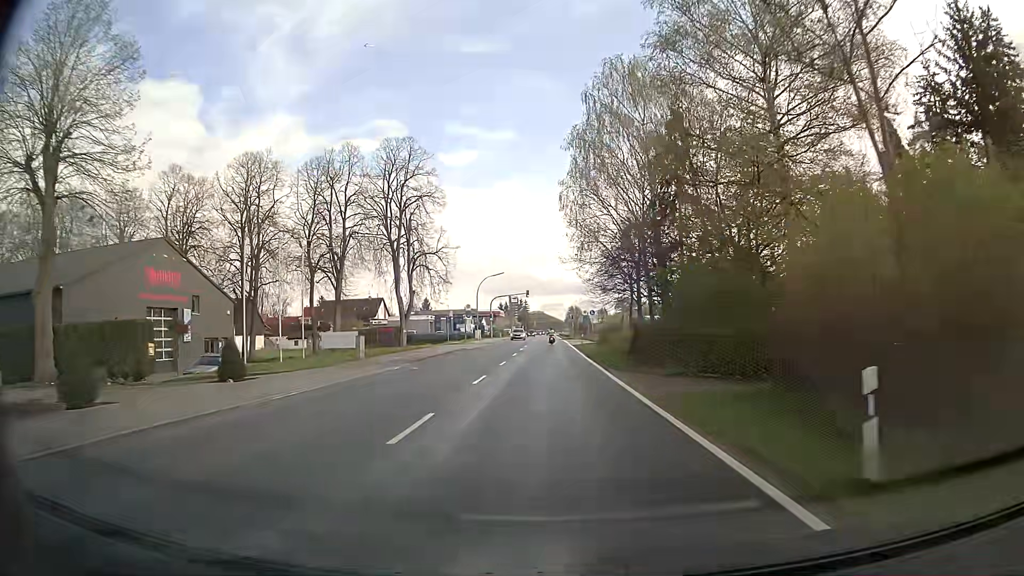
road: secondary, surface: asphalt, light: Day
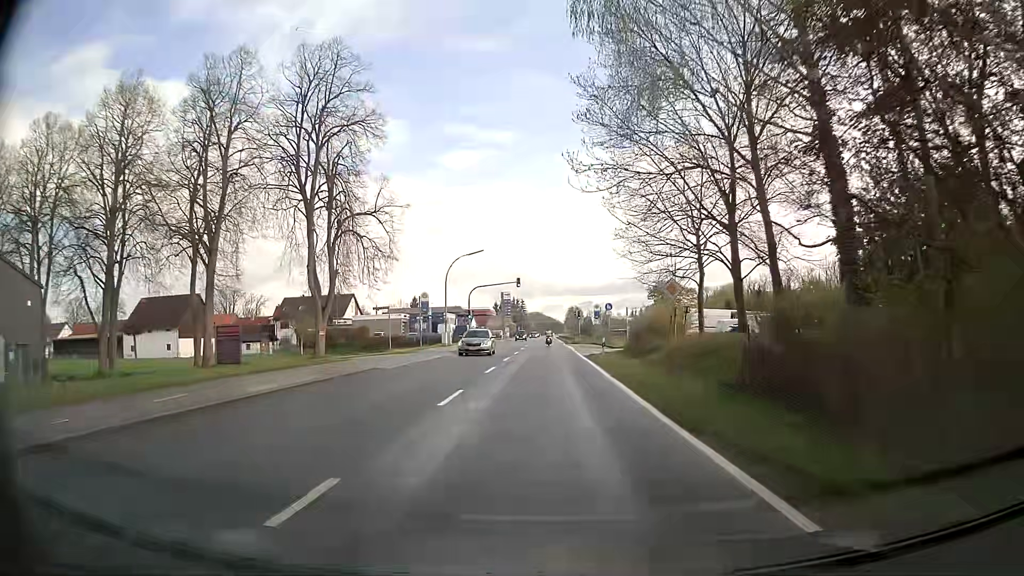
(-0.1, +22.9) m; -1°
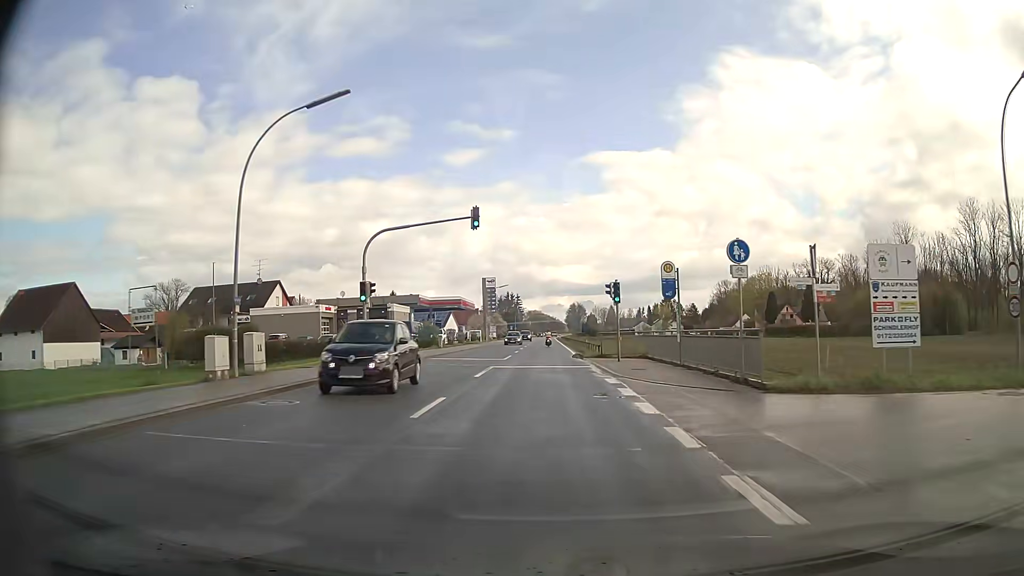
(+0.3, +38.0) m; +1°
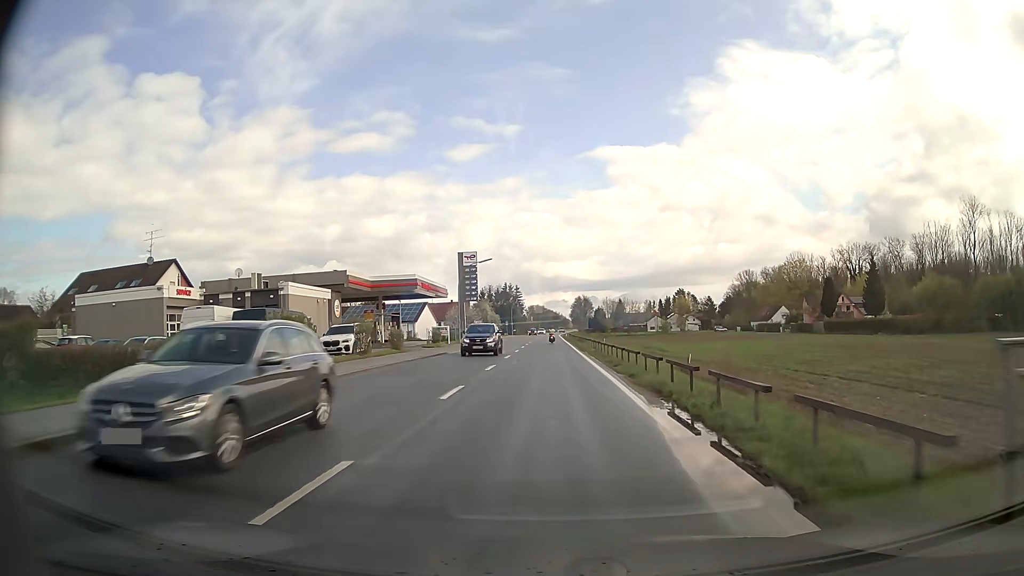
(-0.1, +30.4) m; 0°
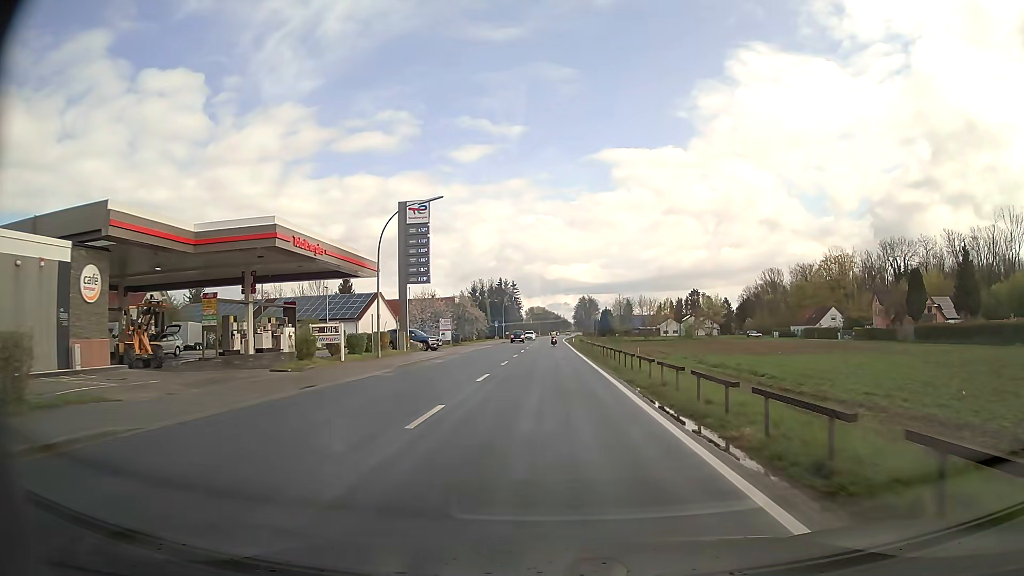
(-0.2, +30.5) m; 0°
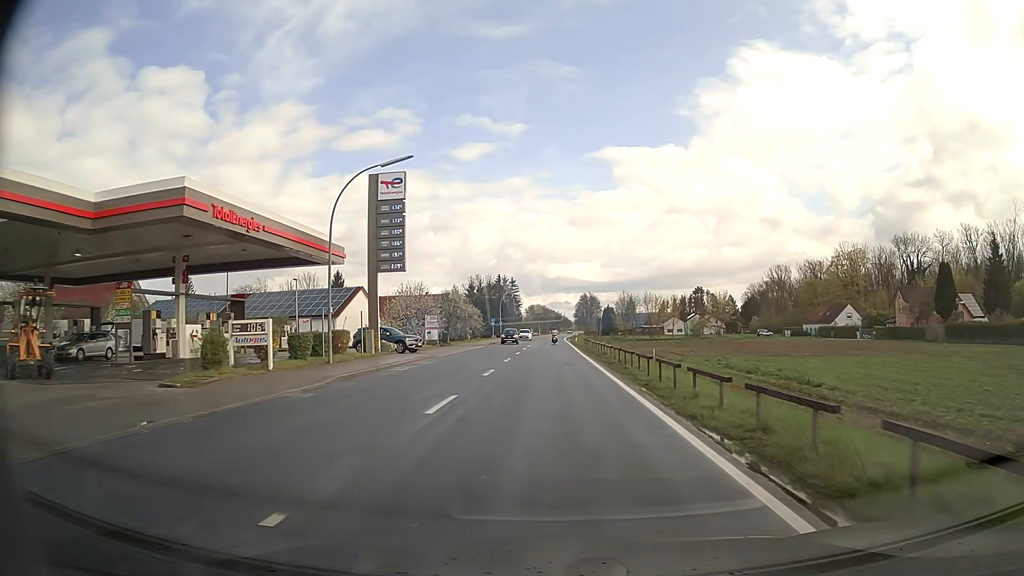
(0.0, +7.6) m; 0°
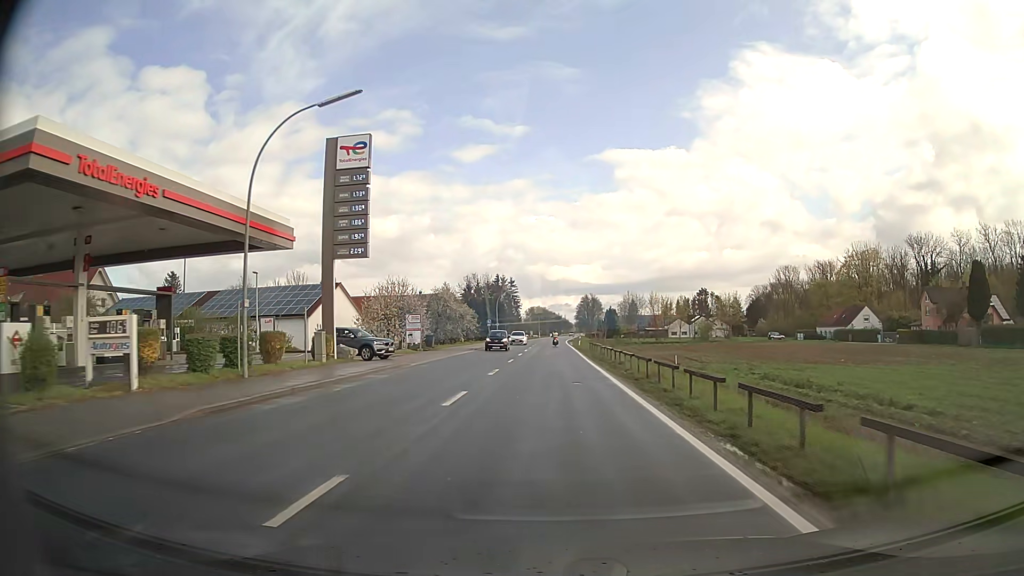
(0.0, +7.6) m; 0°
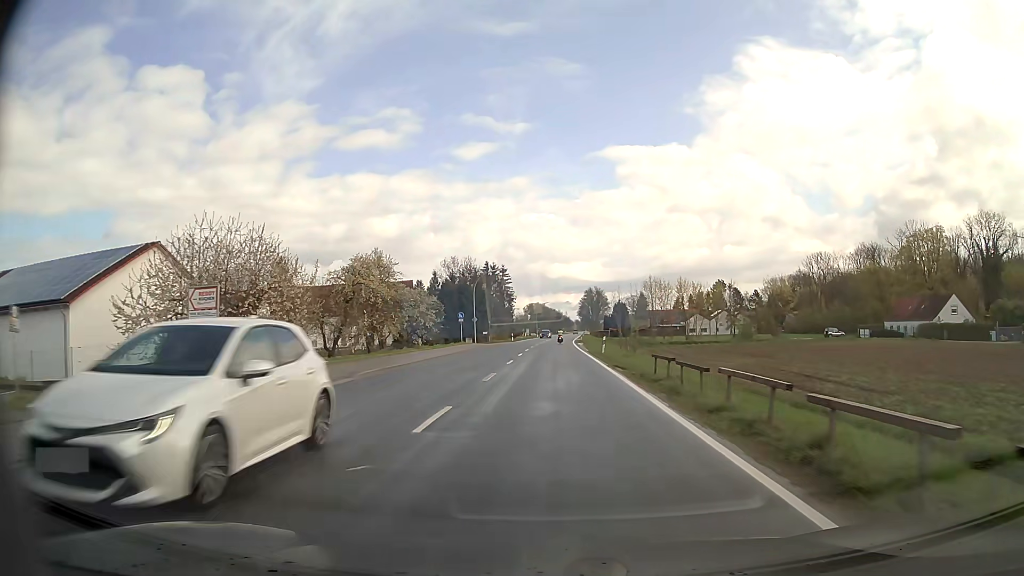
(0.0, +30.5) m; 0°
(0, +10) (0, +20) (0, +30) (0, +40) (0, +50) (0, +60) (+1, +70) (+1, +80) (+1, +90) (+2, +100) m
